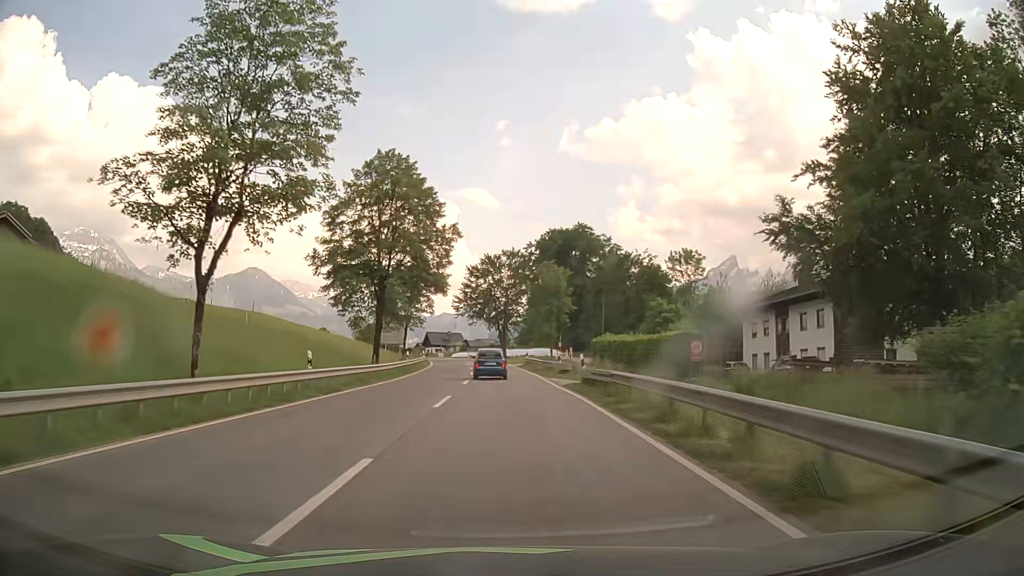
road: secondary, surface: asphalt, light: Day
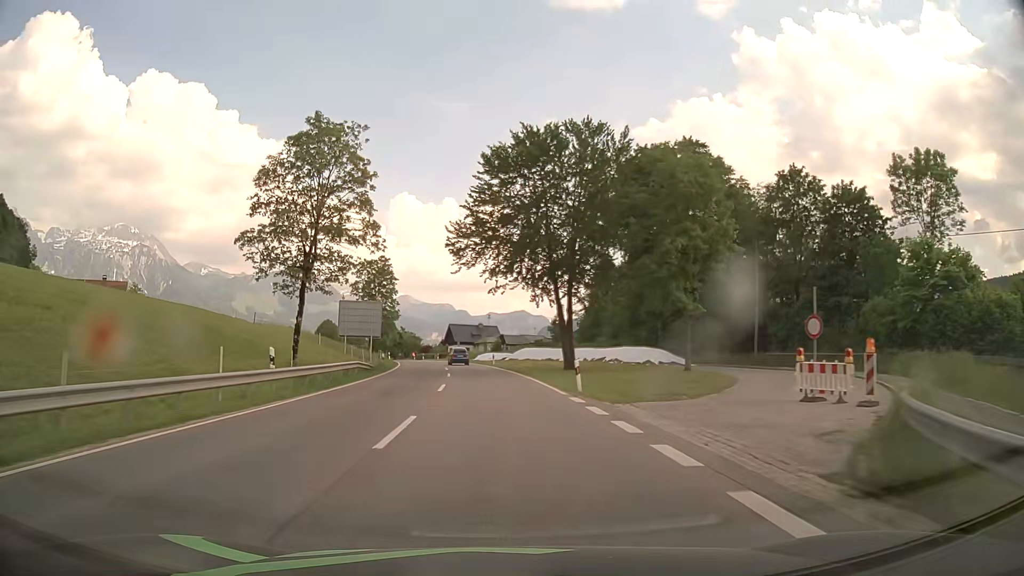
(-0.7, +55.3) m; -3°
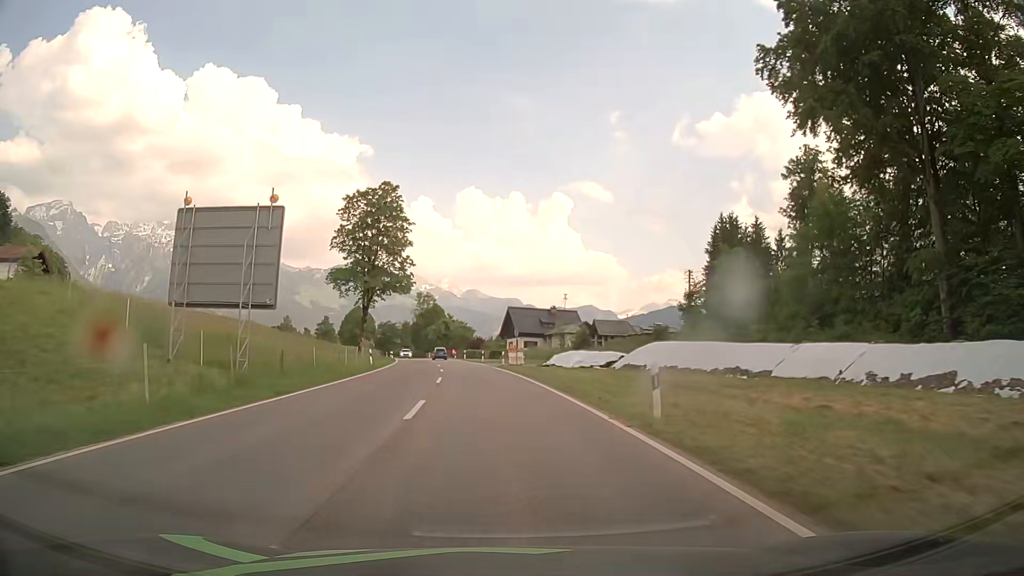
(-2.3, +44.7) m; -6°
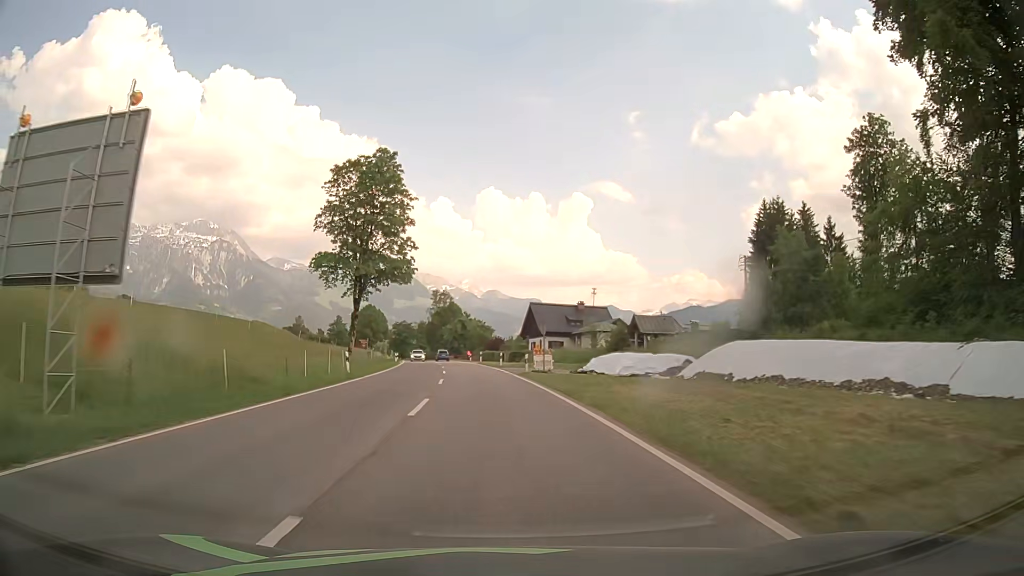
(-0.1, +11.1) m; -2°
